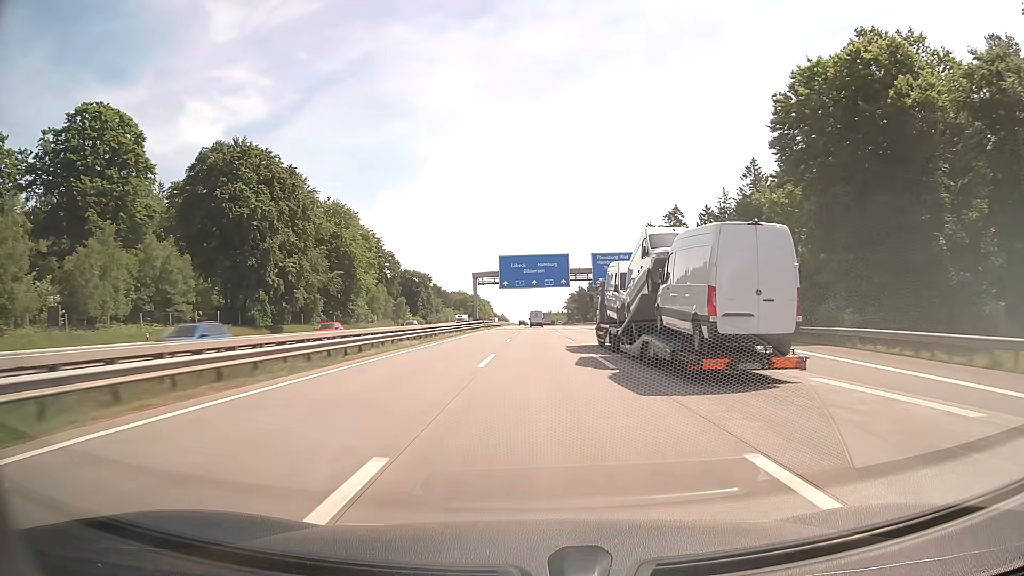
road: motorway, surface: concrete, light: Day
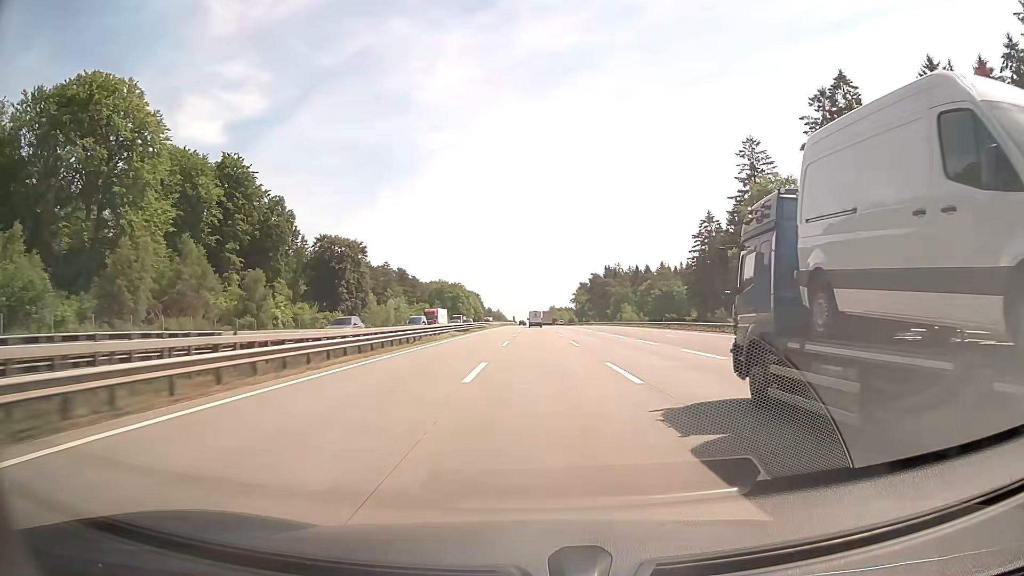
(0.0, +94.6) m; 0°
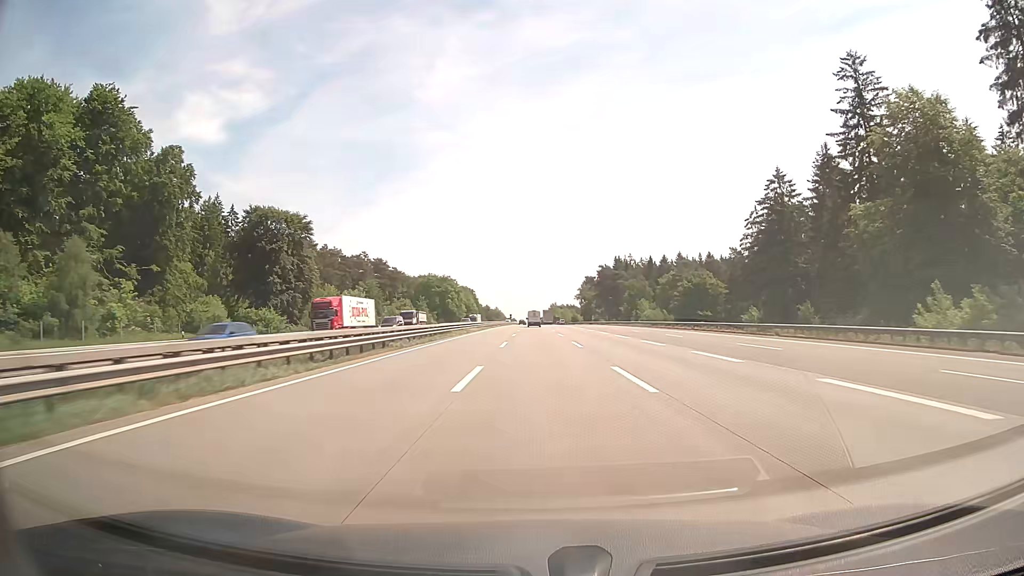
(+0.1, +37.8) m; 0°
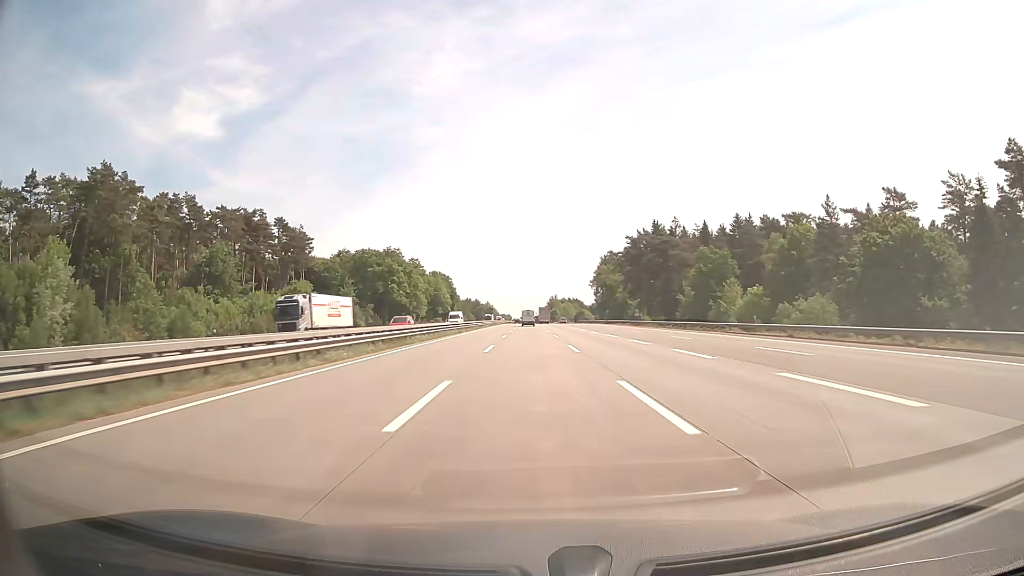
(+0.2, +94.5) m; 0°
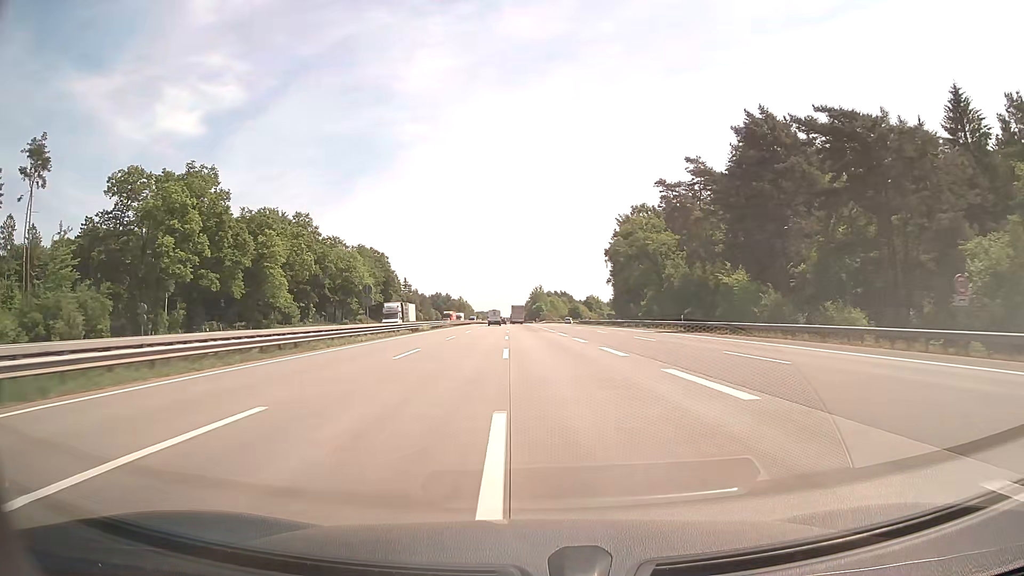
(+1.4, +94.7) m; +2°
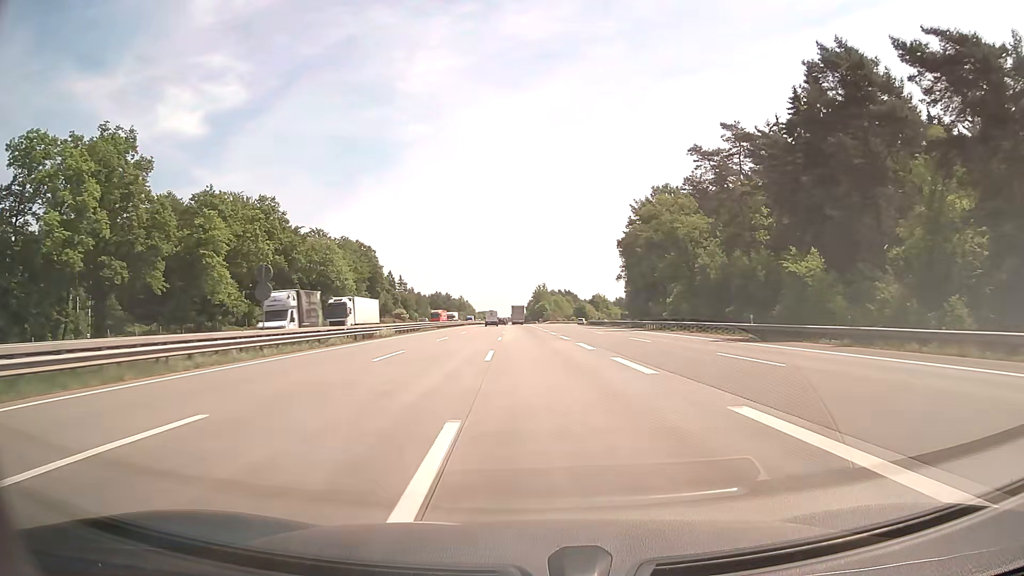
(0.0, +18.9) m; 0°
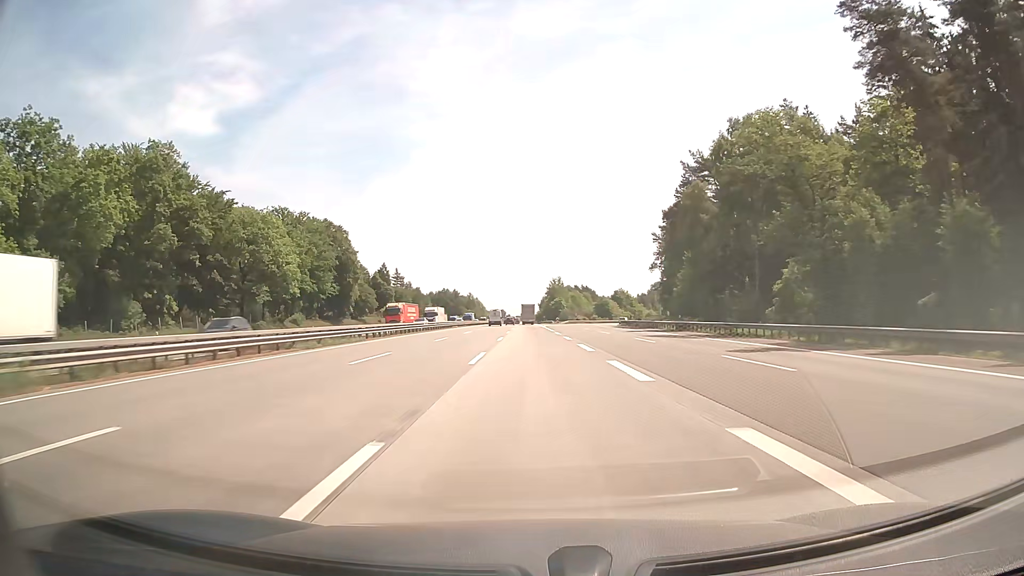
(-0.4, +37.8) m; -1°
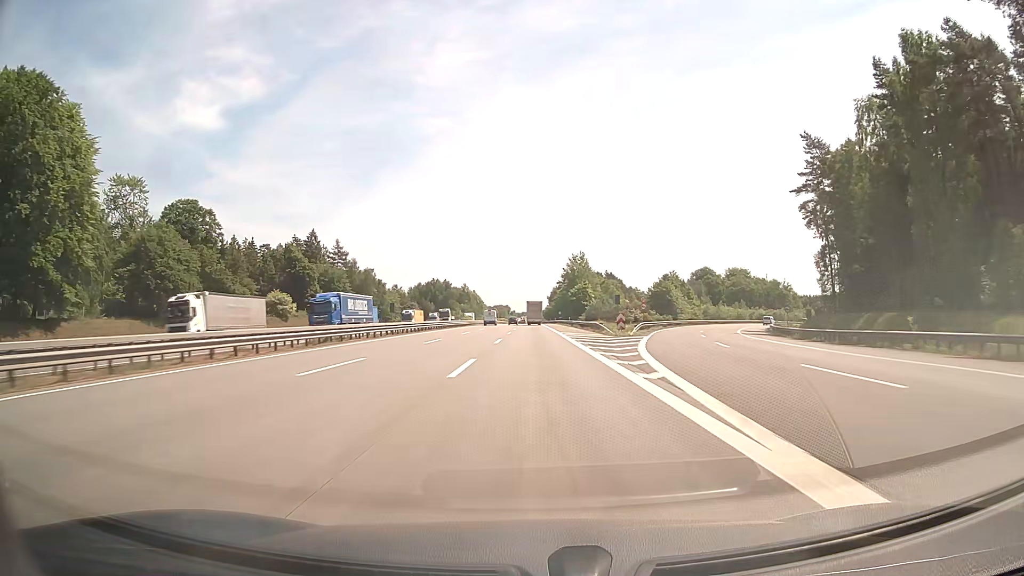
(-0.8, +94.6) m; -1°
(0, +10) (0, +20) (0, +30) (0, +40) (0, +50) (0, +60) (0, +70) (0, +80) (0, +90) (0, +100) m
